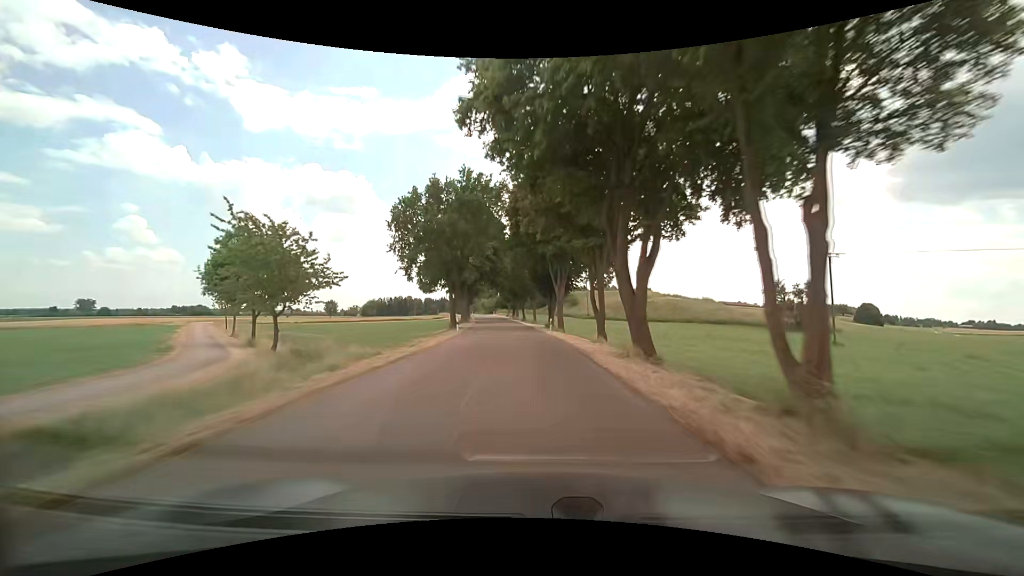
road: unclassified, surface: asphalt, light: Day
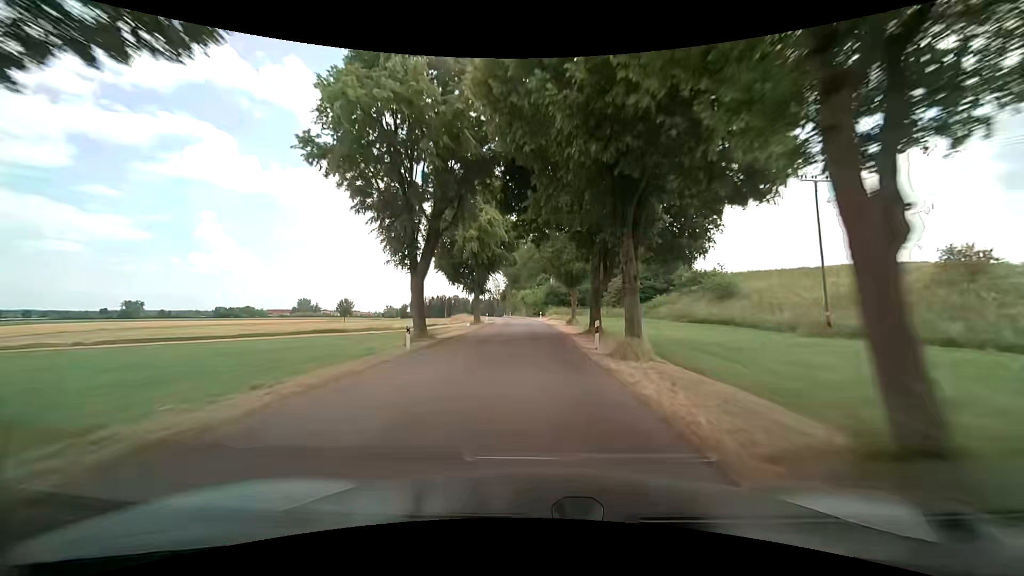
(-4.2, +69.7) m; -6°
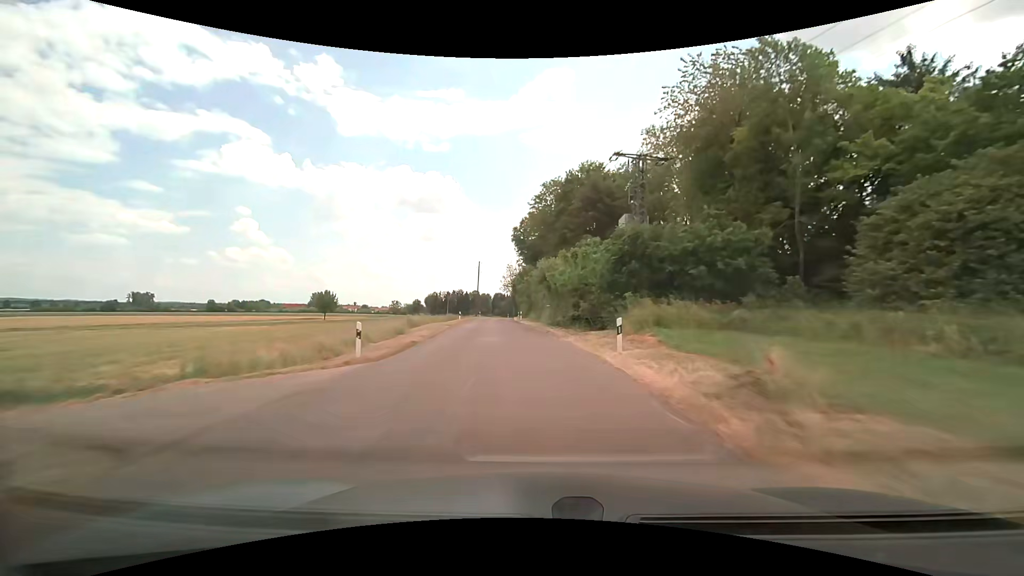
(-1.1, +53.3) m; -3°
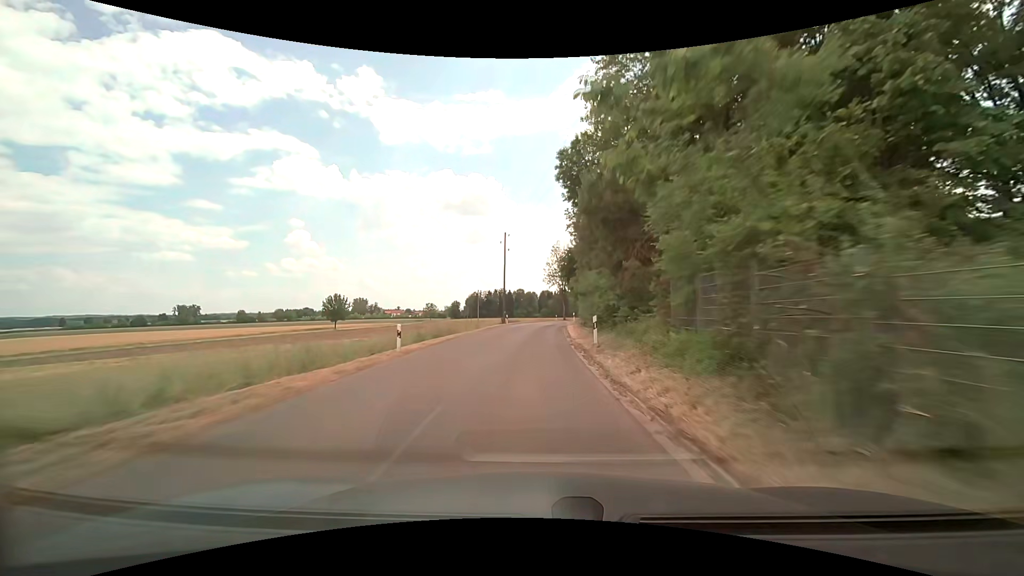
(-2.1, +37.9) m; -6°
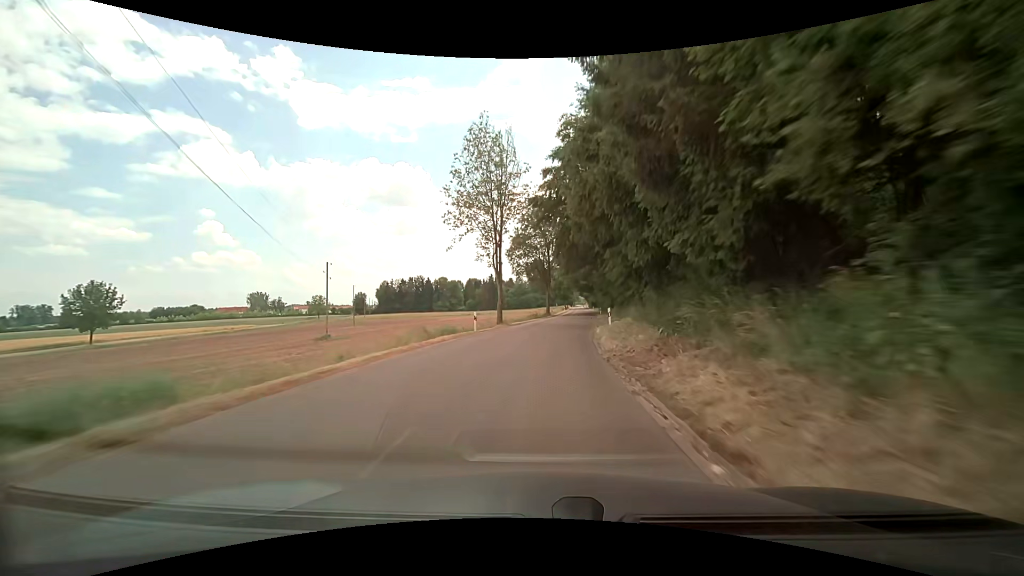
(+2.3, +62.1) m; +7°
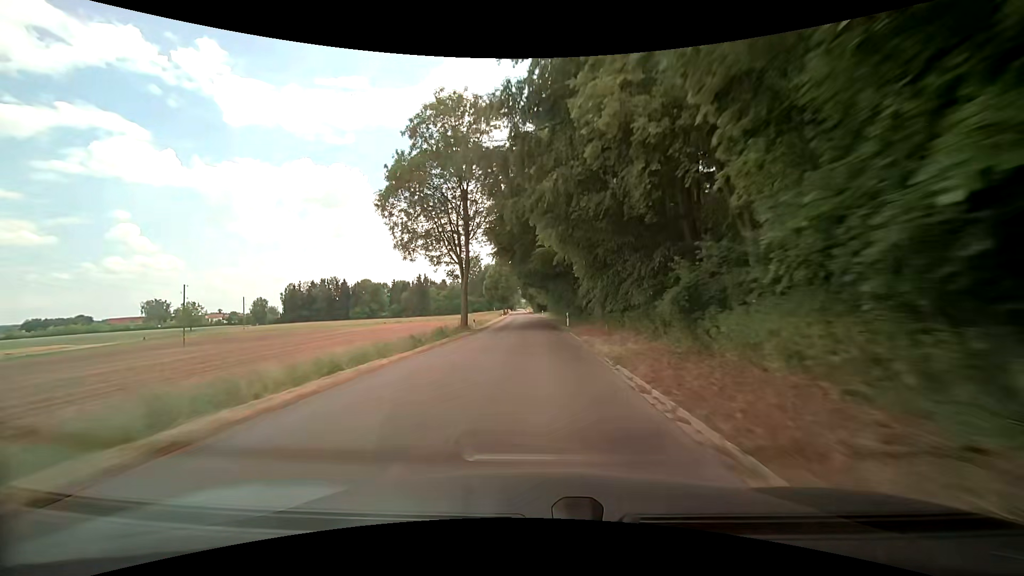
(+2.5, +37.0) m; +7°
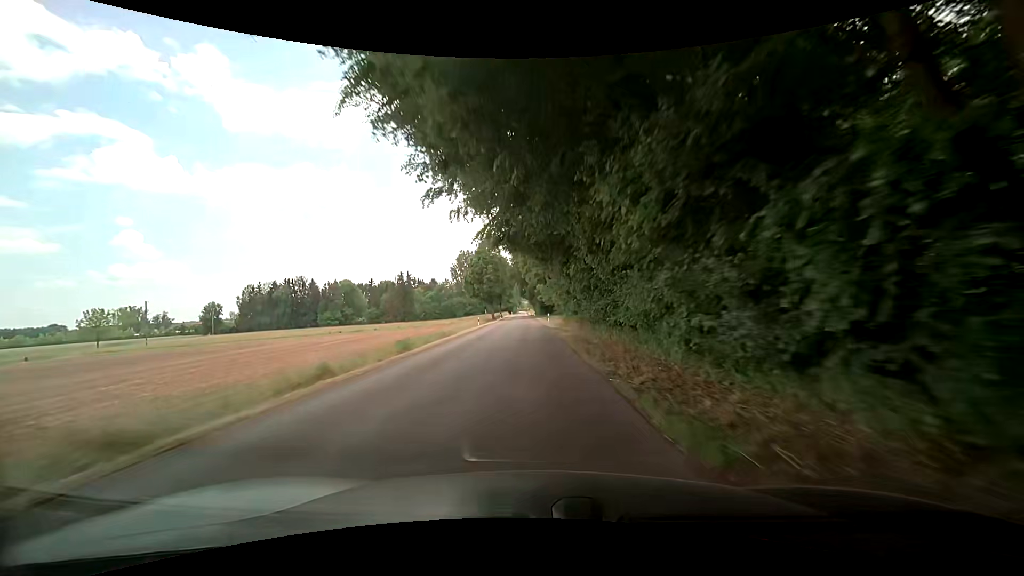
(+0.4, +37.8) m; 0°
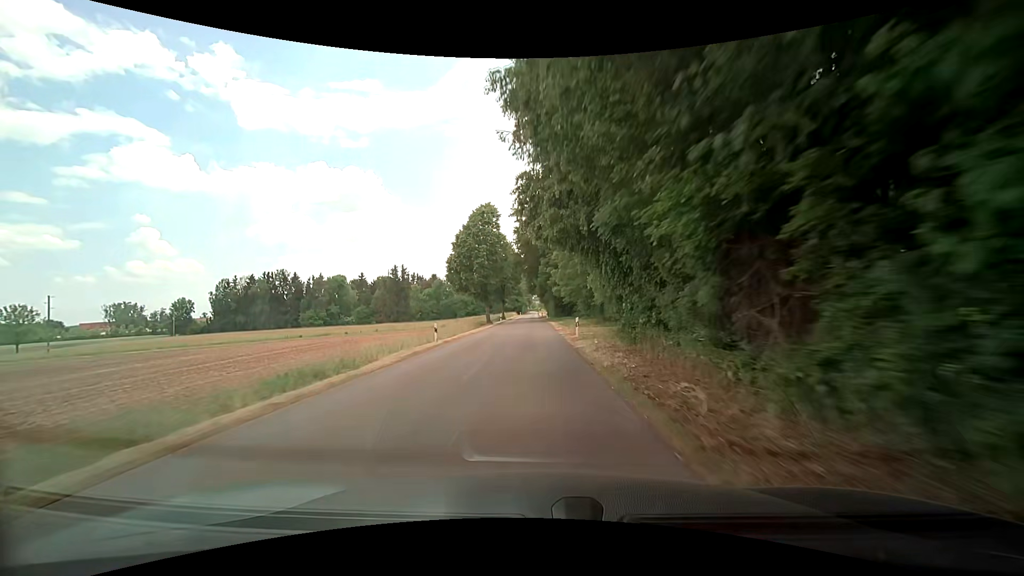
(-0.4, +25.7) m; -2°
(0, +10) (0, +20) (0, +30) (0, +40) (0, +50) (-1, +60) (-1, +70) (-1, +80) (-1, +90) (-1, +100) m
